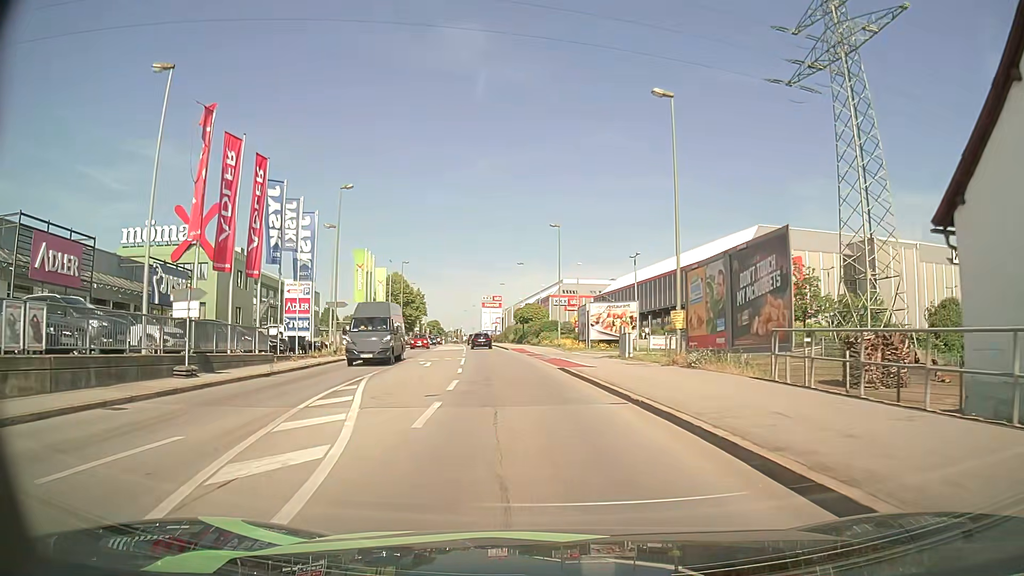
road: tertiary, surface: asphalt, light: Day
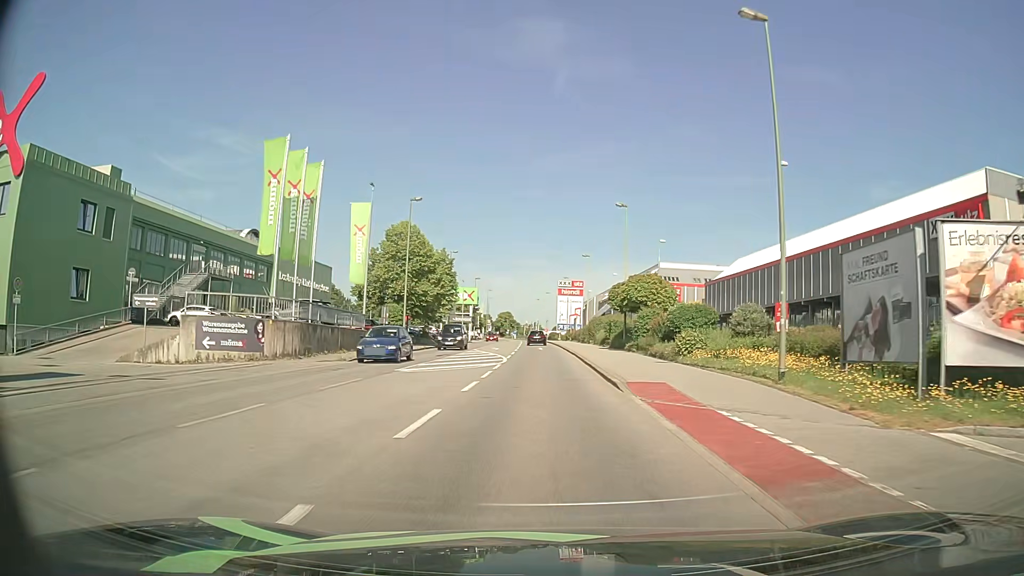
(-2.6, +36.8) m; -7°
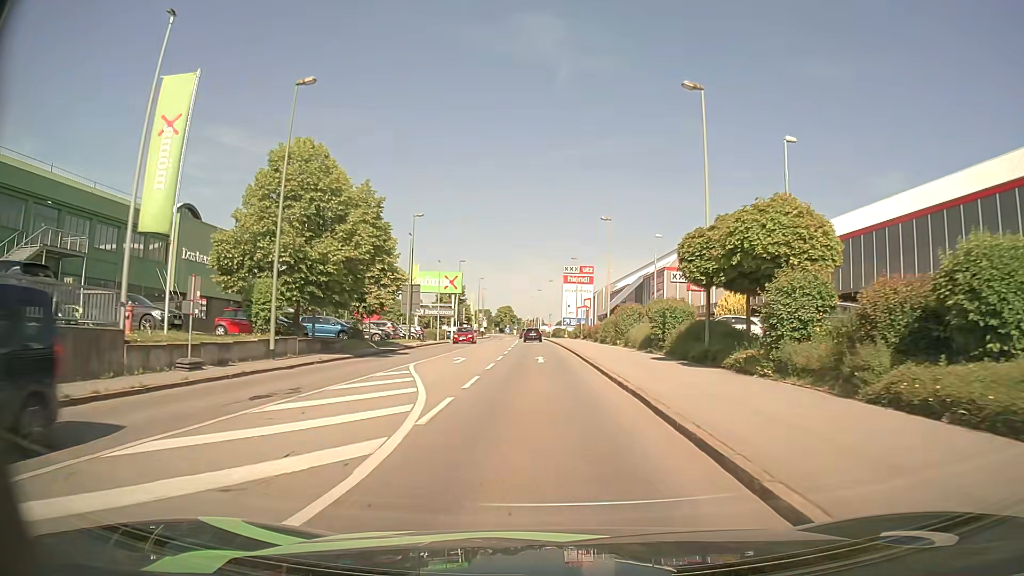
(0.0, +23.0) m; 0°
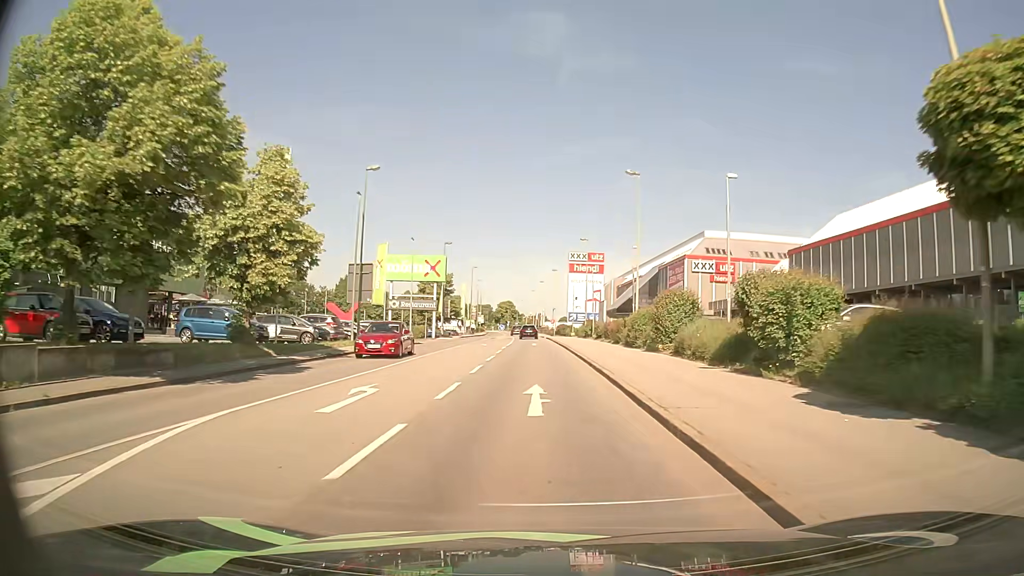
(0.0, +15.5) m; 0°
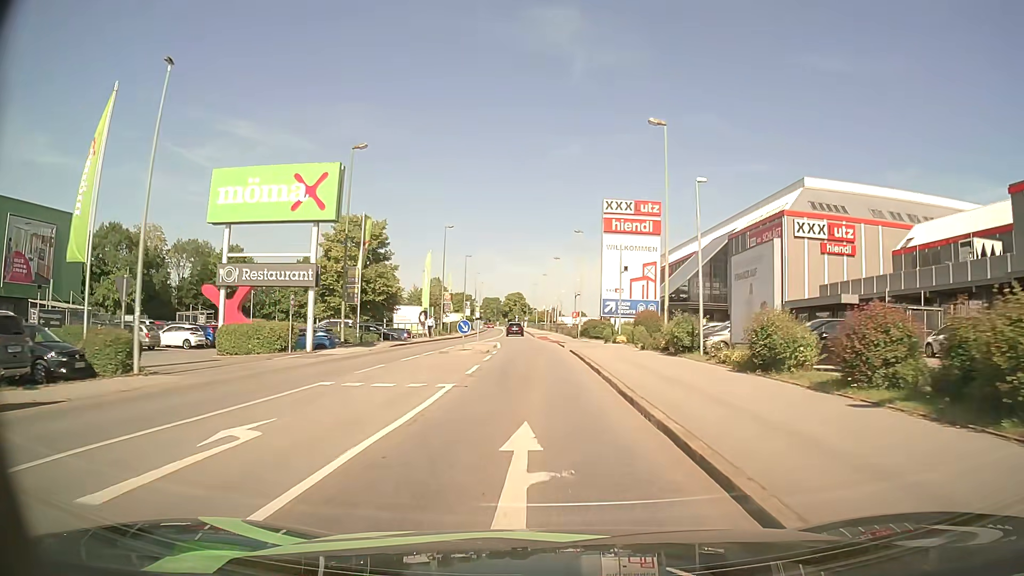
(-0.5, +39.4) m; -1°
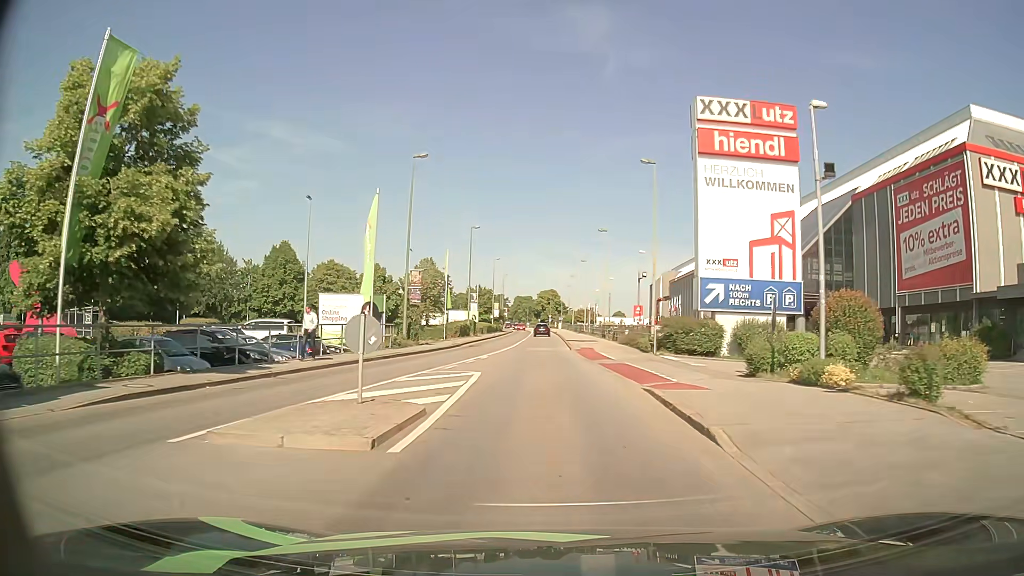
(-0.4, +27.6) m; -3°
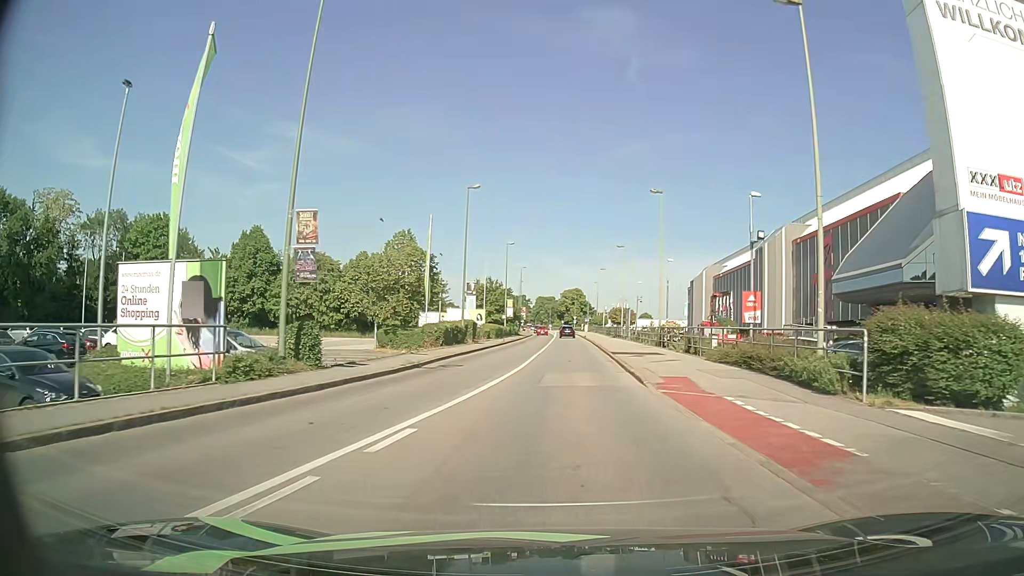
(-0.4, +19.3) m; -2°
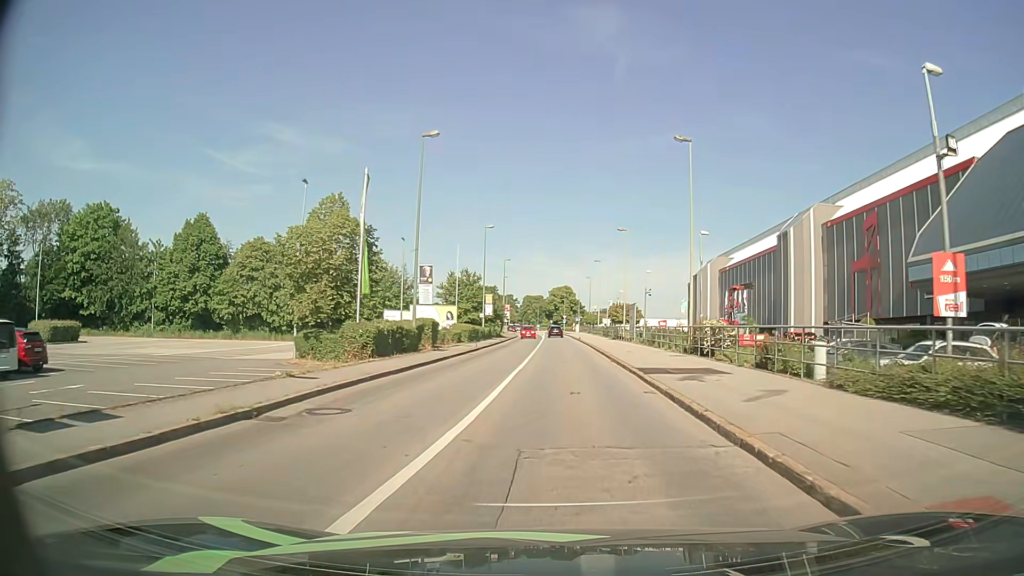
(+0.2, +12.4) m; +1°
(0, +10) (0, +20) (+1, +30) (+1, +40) (+1, +50) (+1, +60) (+1, +70) (+1, +80) (+1, +90) (+1, +100) m
